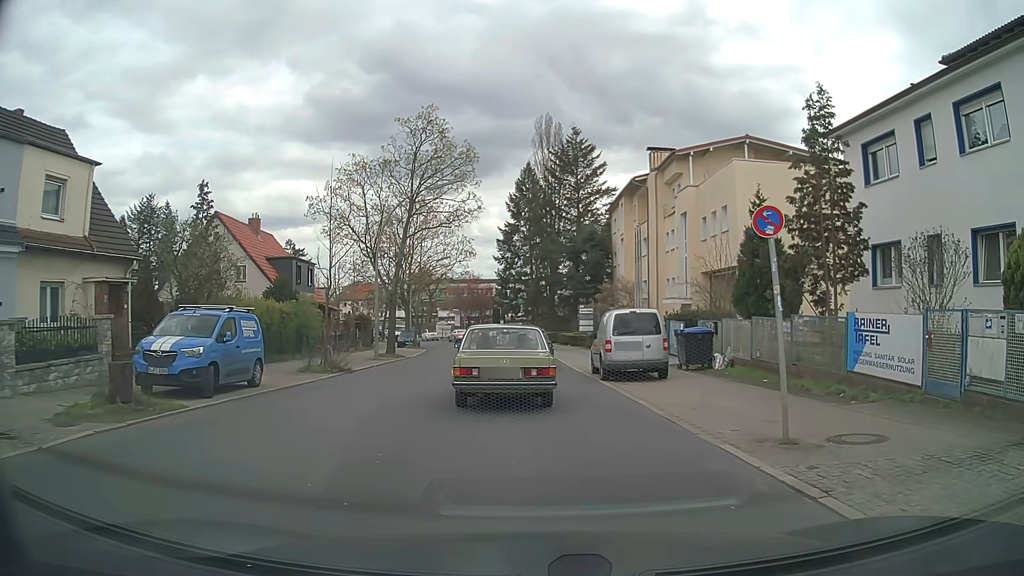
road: tertiary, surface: asphalt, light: Day
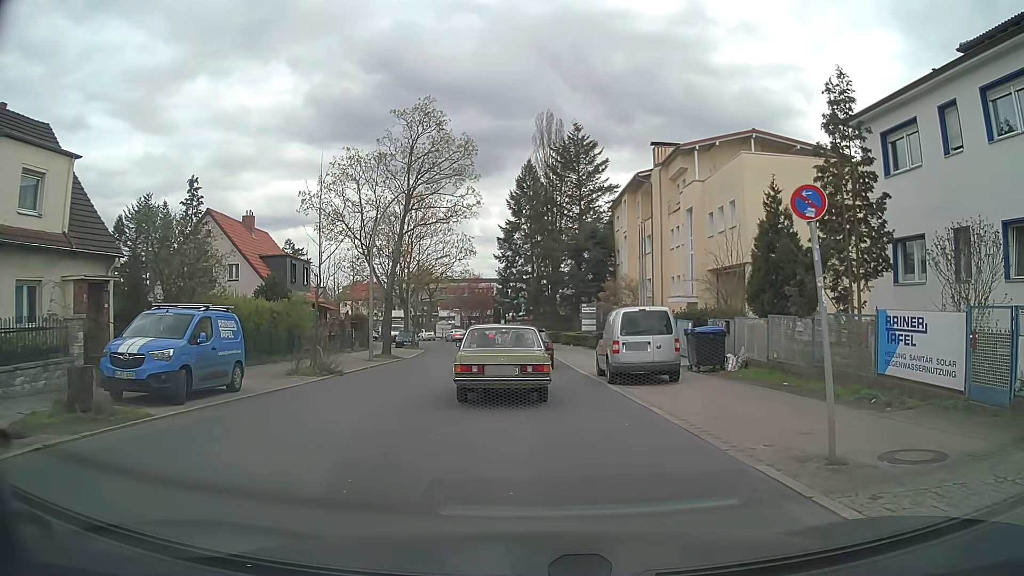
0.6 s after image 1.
(0.0, +1.3) m; -2°
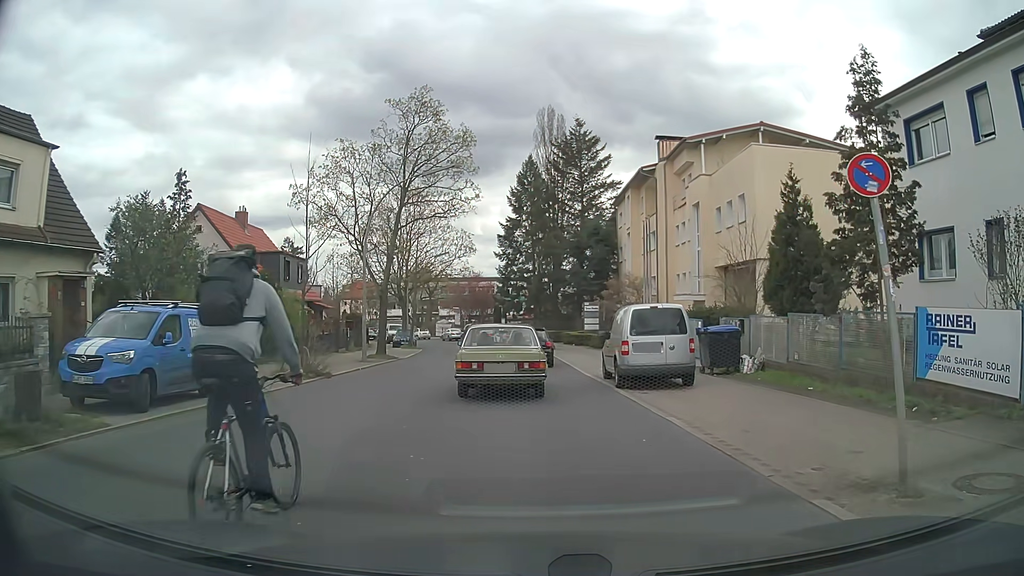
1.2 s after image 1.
(0.0, +1.4) m; 0°
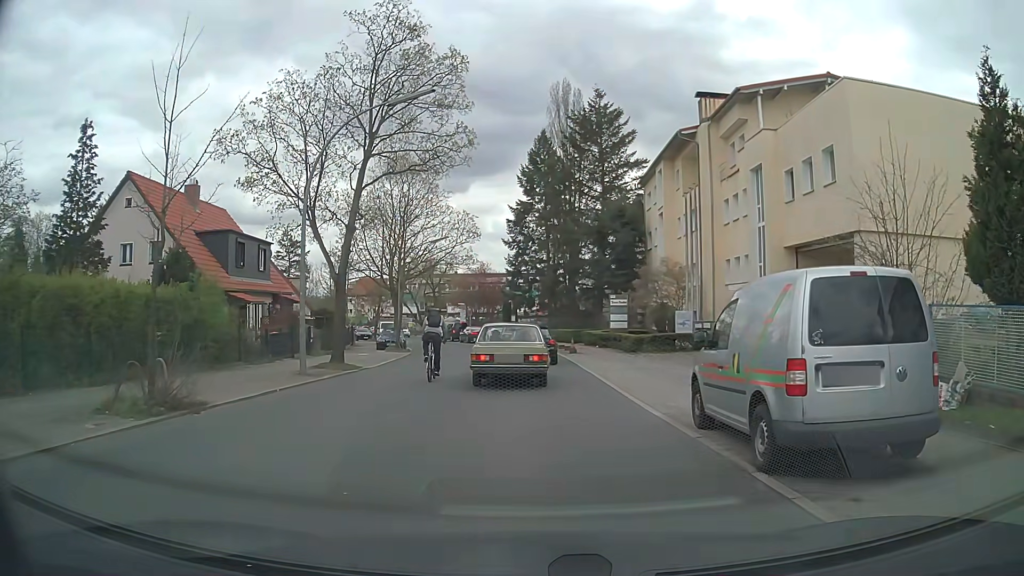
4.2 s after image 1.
(0.0, +9.1) m; 0°
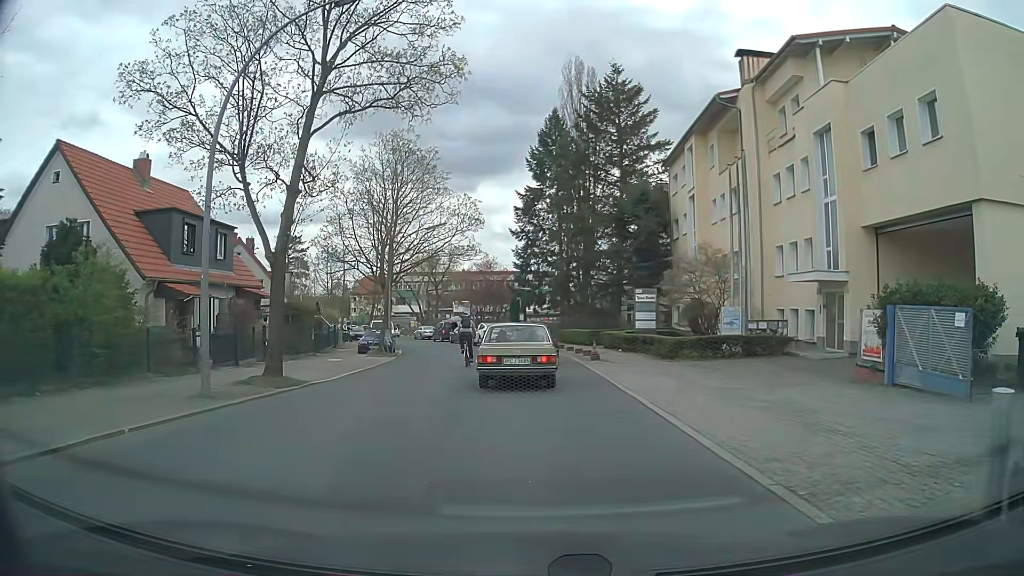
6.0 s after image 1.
(-0.2, +6.7) m; -2°
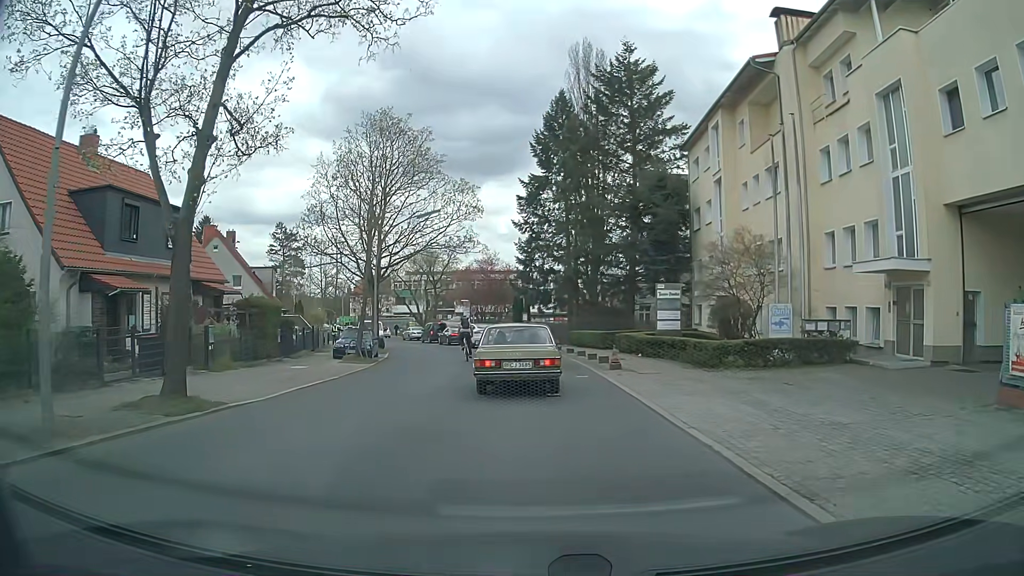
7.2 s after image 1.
(+0.1, +5.1) m; +1°
